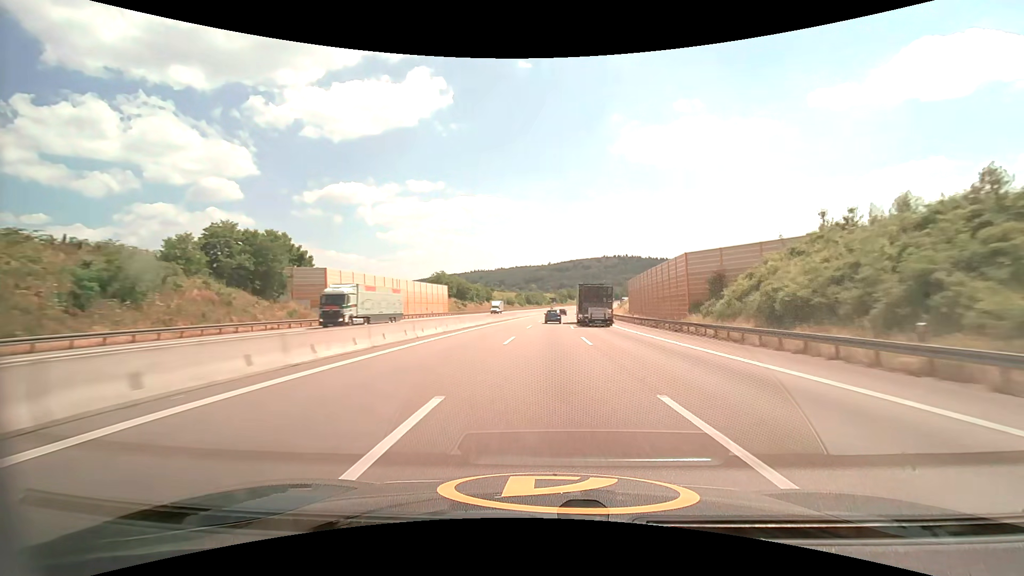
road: motorway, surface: asphalt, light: Day
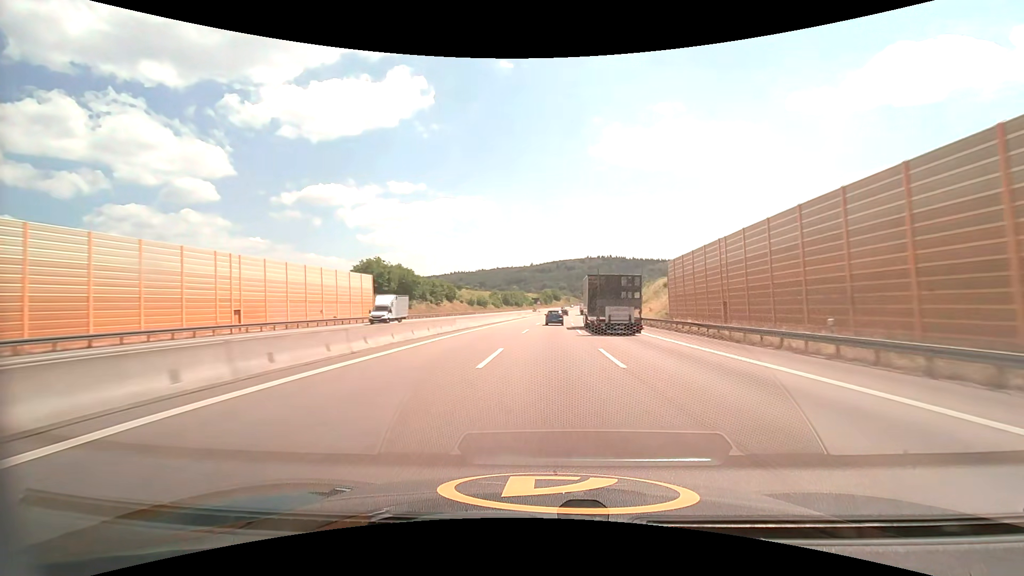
(+0.8, +43.9) m; +2°
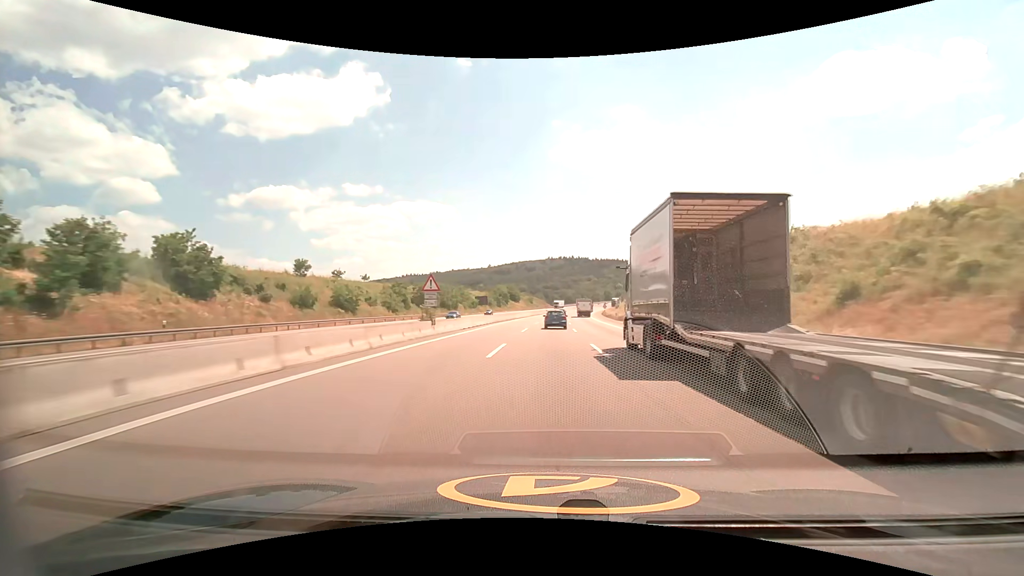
(+3.5, +87.1) m; +5°
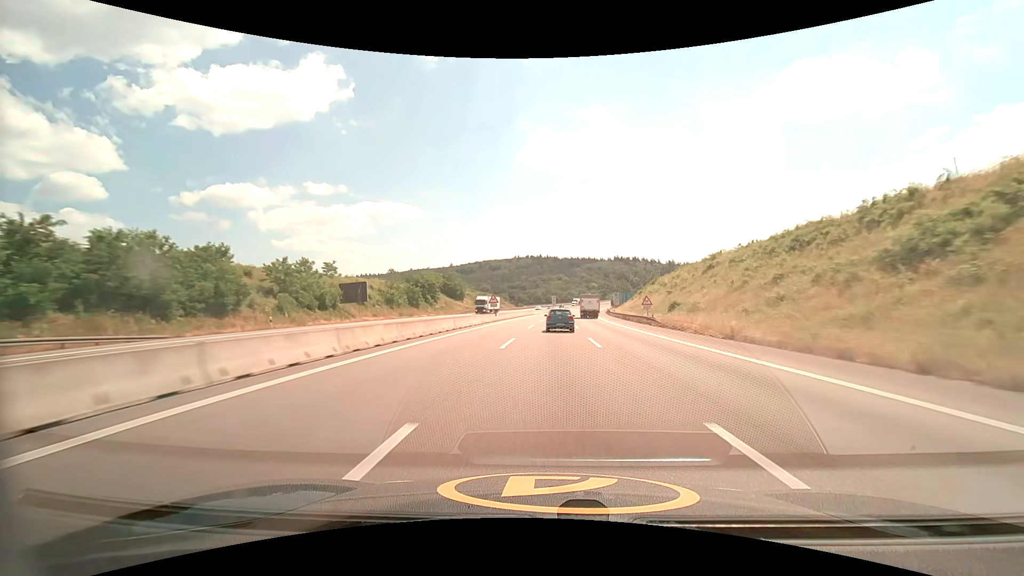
(+2.8, +86.0) m; +4°
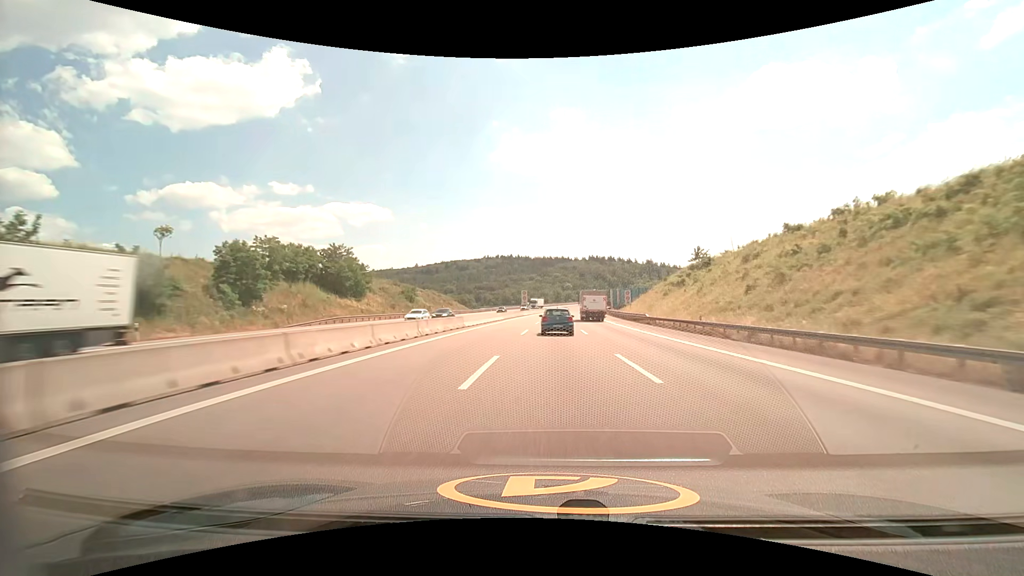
(+1.8, +62.2) m; +3°
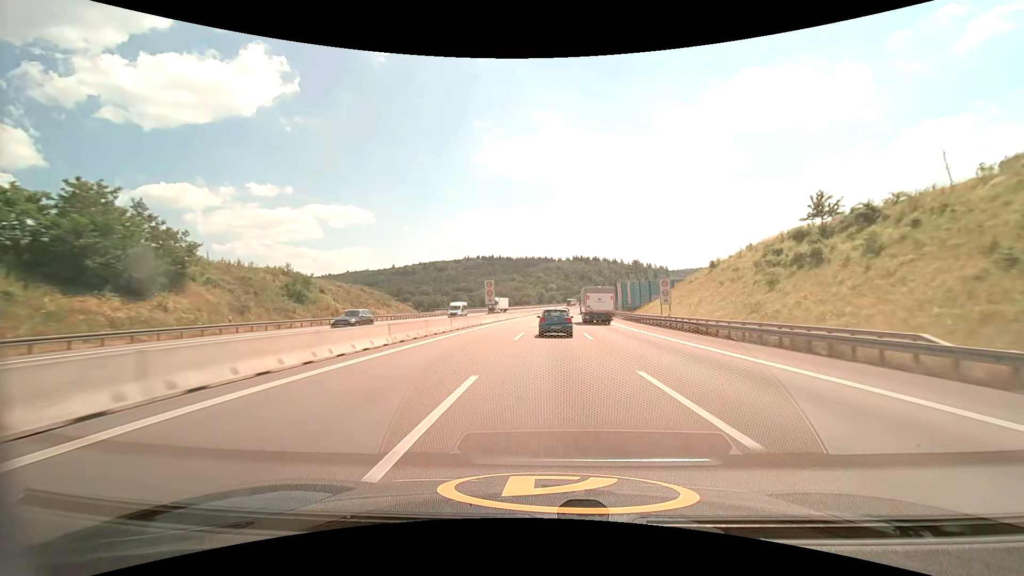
(+0.7, +39.9) m; +2°
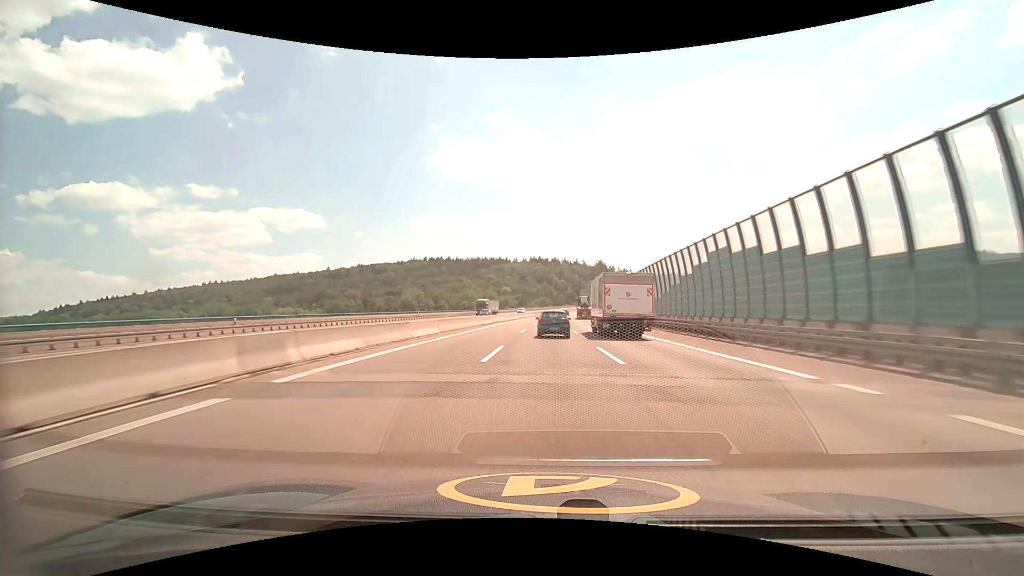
(+4.0, +95.6) m; +5°
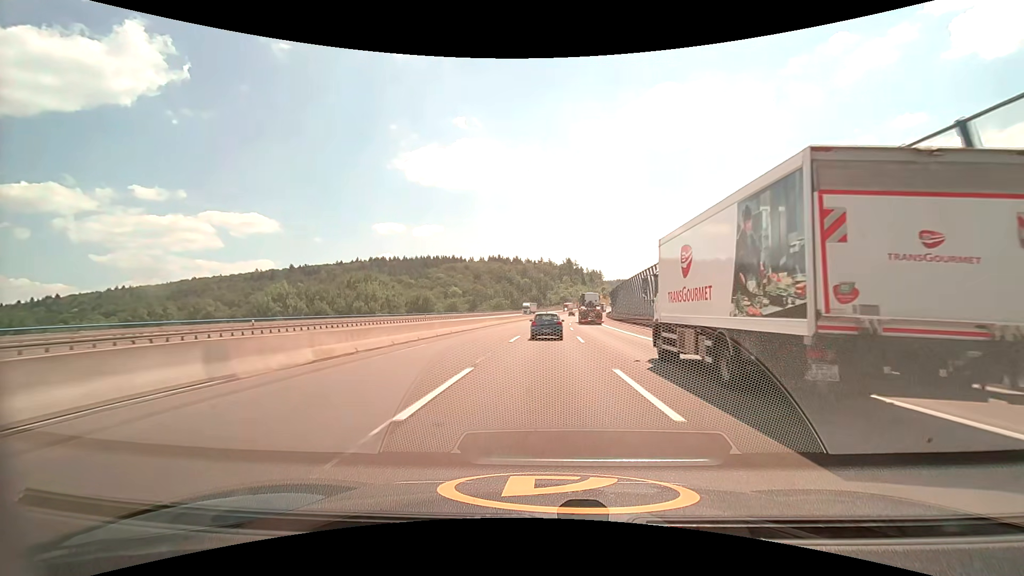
(+3.8, +95.6) m; +4°
(0, +10) (0, +20) (0, +30) (+1, +40) (+1, +50) (+2, +60) (+2, +70) (+3, +80) (+4, +90) (+4, +100) m
